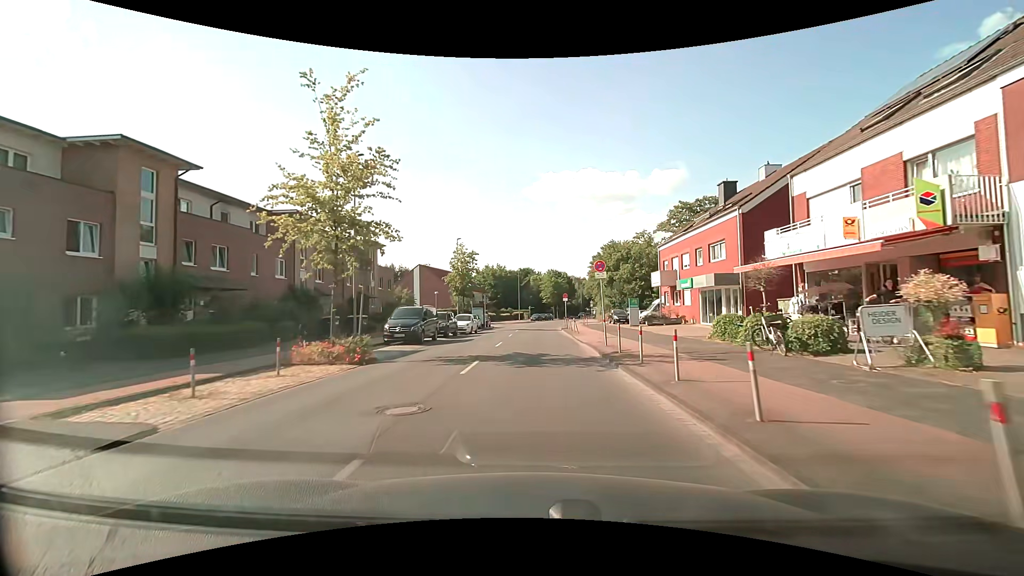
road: tertiary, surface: asphalt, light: Day
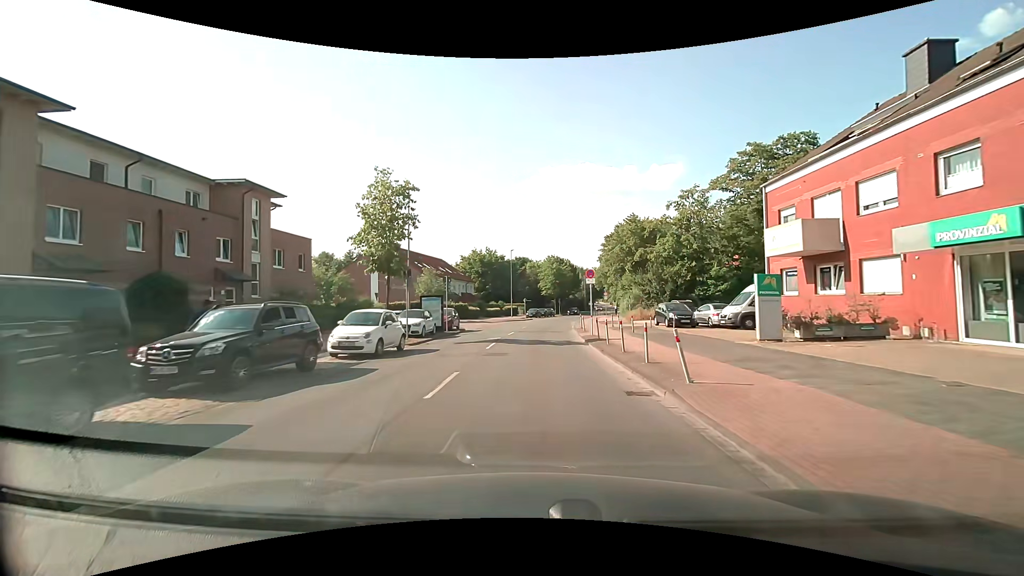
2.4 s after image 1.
(+0.1, +21.8) m; 0°
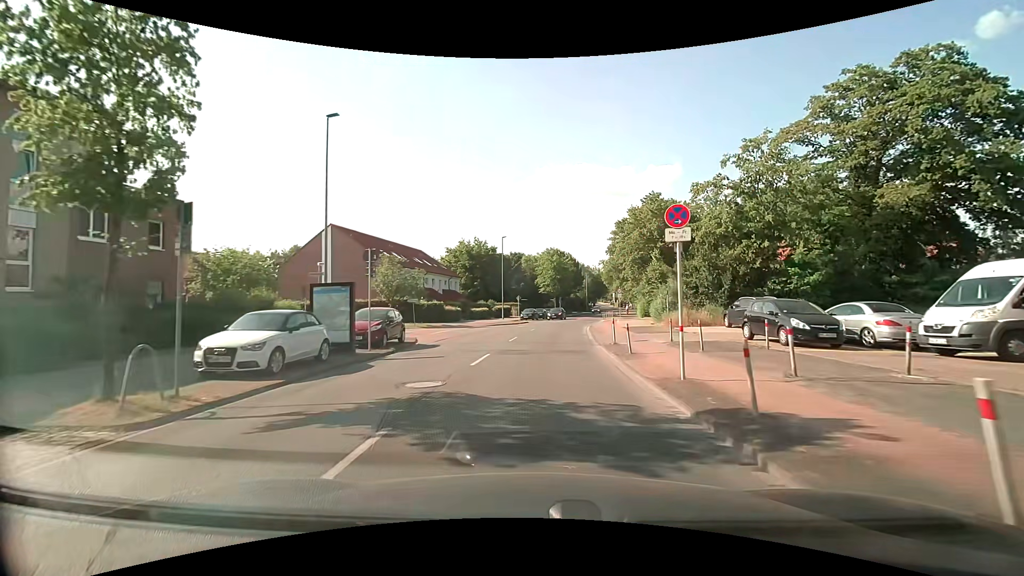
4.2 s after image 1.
(0.0, +14.2) m; 0°
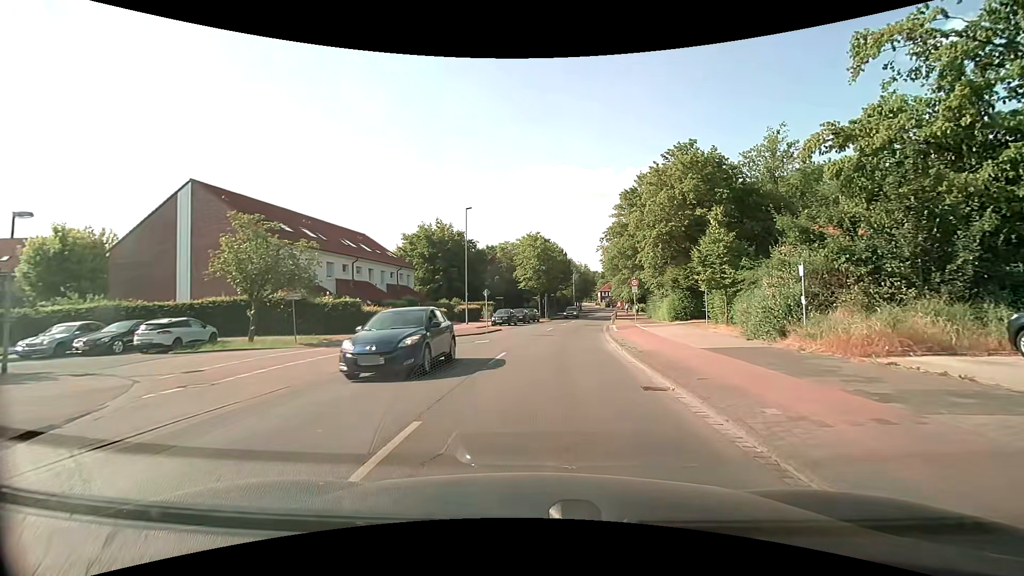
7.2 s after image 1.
(+0.3, +18.0) m; +1°
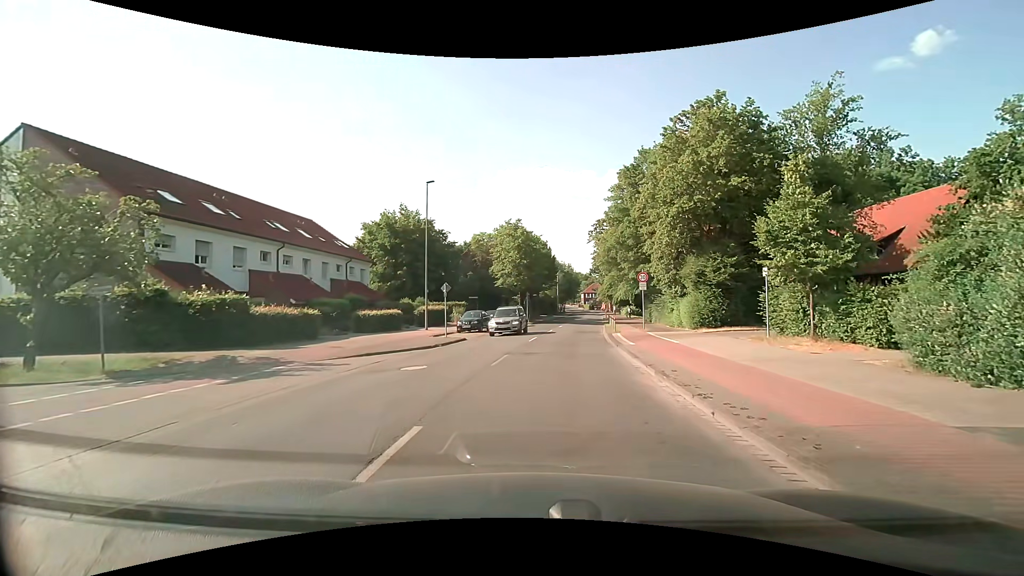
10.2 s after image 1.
(+0.3, +9.2) m; +3°
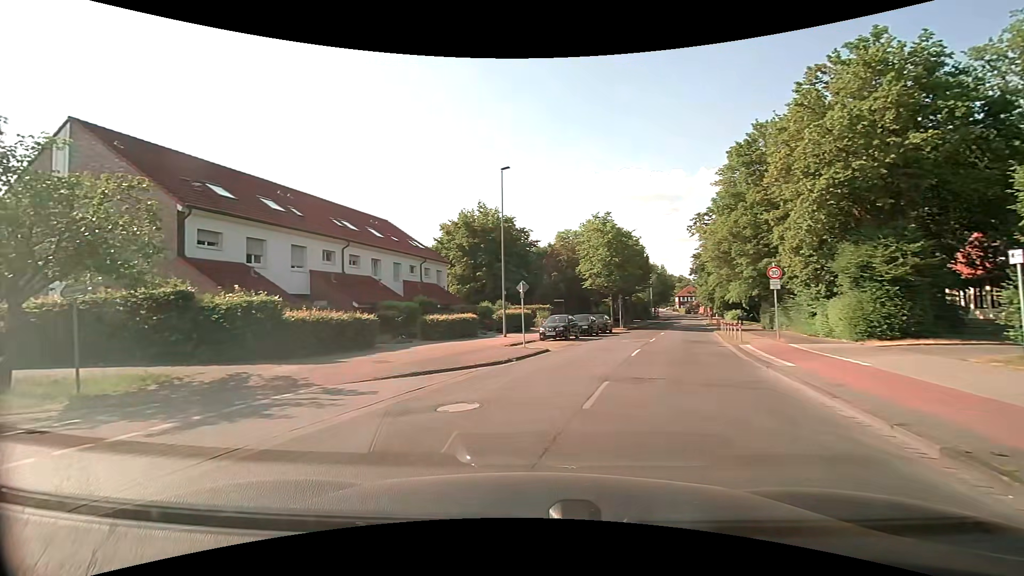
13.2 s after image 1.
(-0.1, +4.9) m; -9°
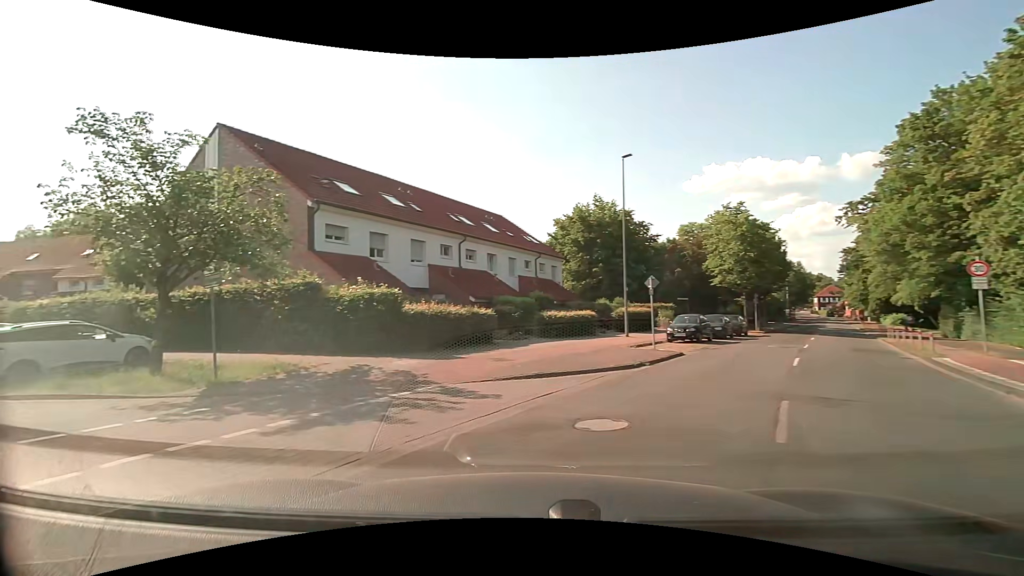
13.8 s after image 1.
(-0.2, +1.5) m; -13°
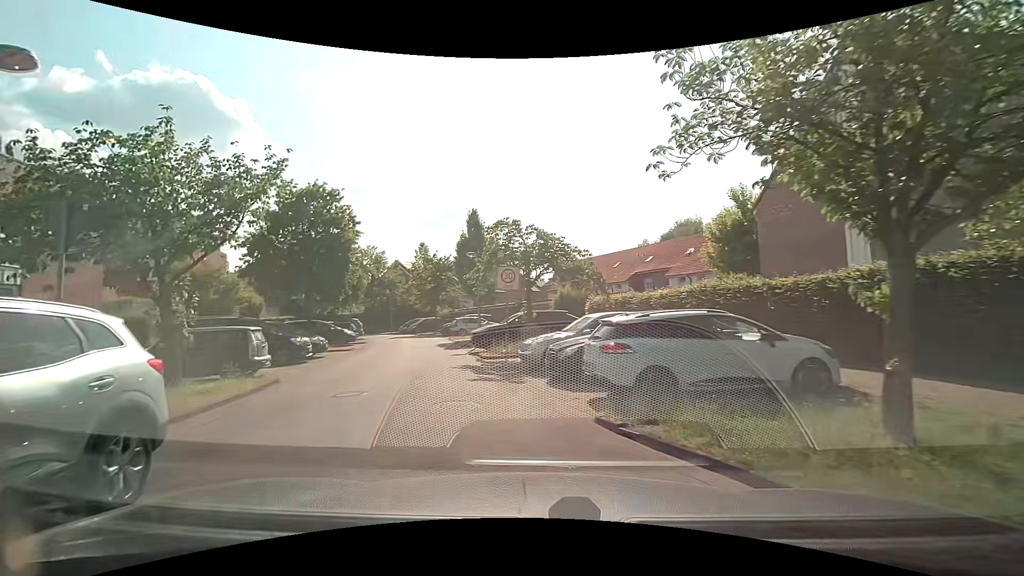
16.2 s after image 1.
(-4.7, +7.1) m; -60°
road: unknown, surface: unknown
